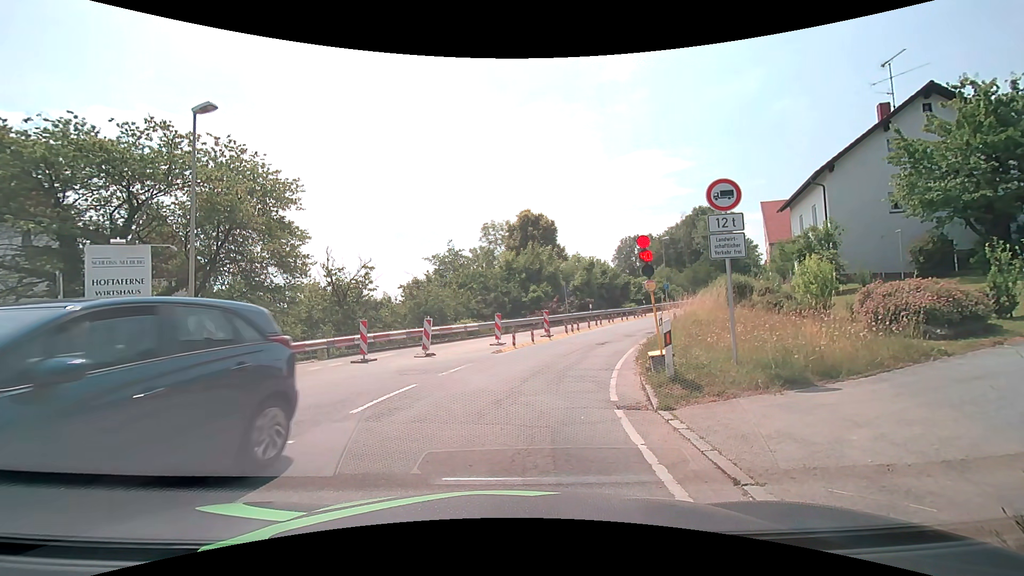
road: secondary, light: Day
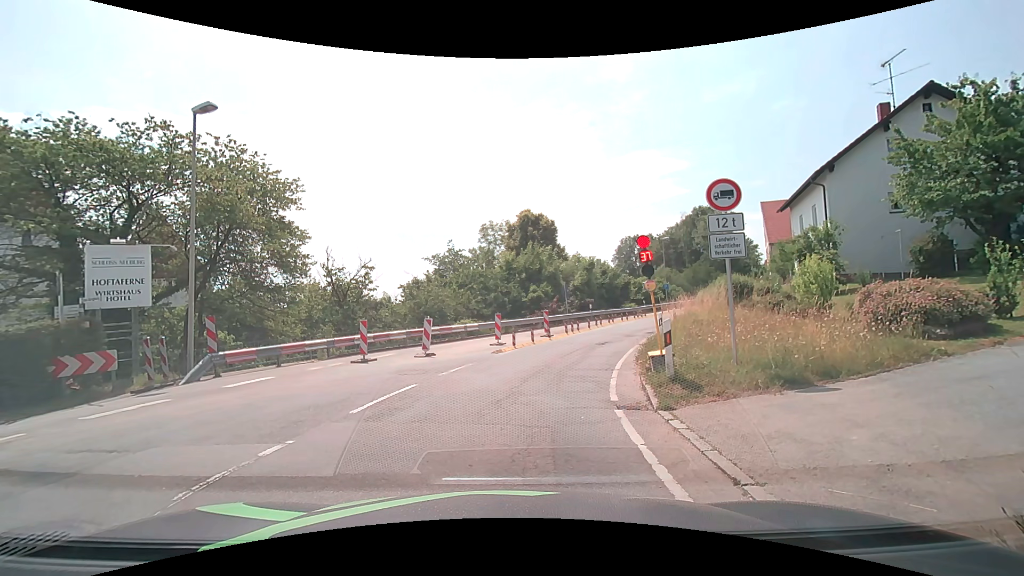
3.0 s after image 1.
(0.0, 0.0) m; 0°
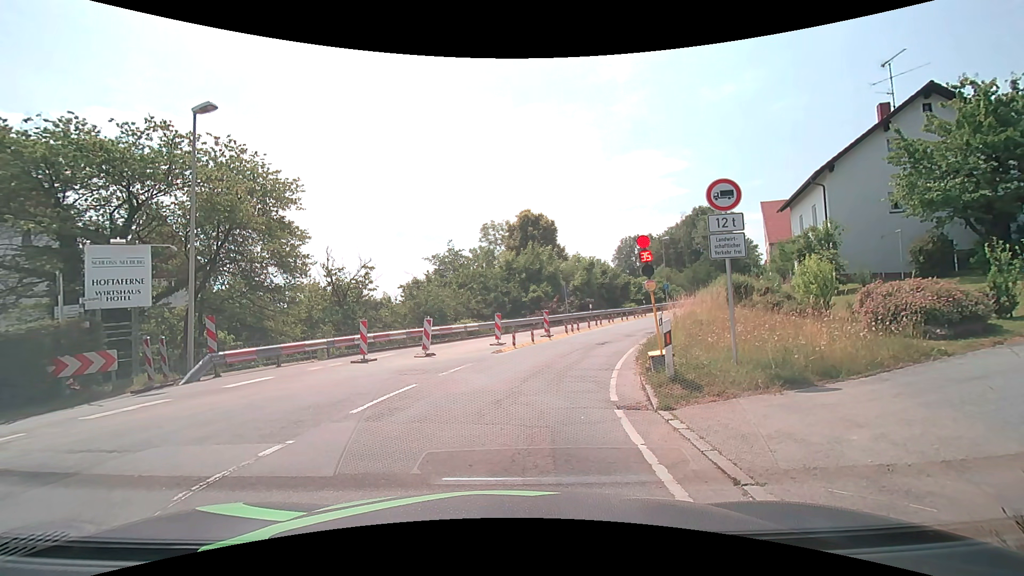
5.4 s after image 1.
(0.0, 0.0) m; 0°
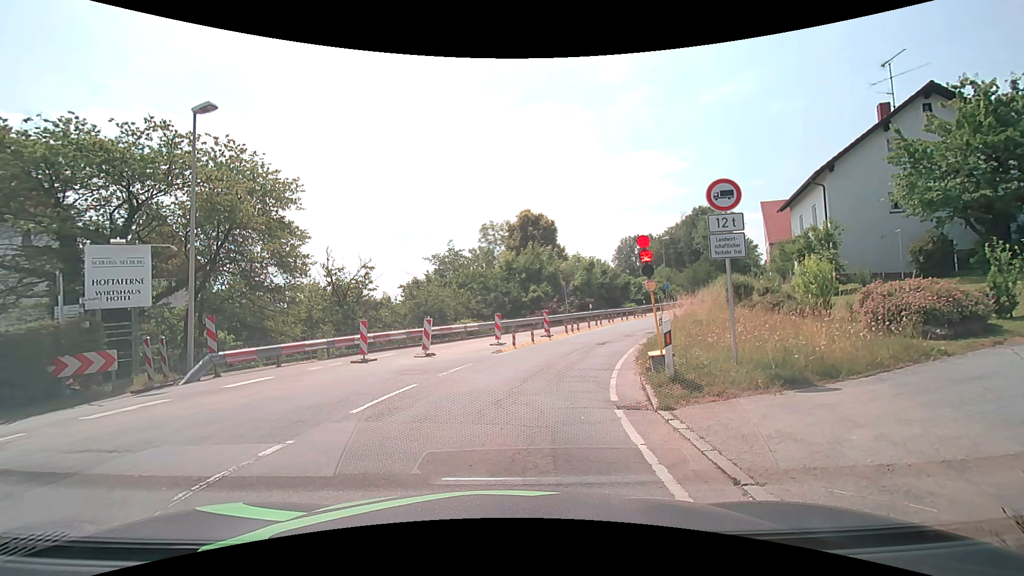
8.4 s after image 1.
(0.0, 0.0) m; 0°
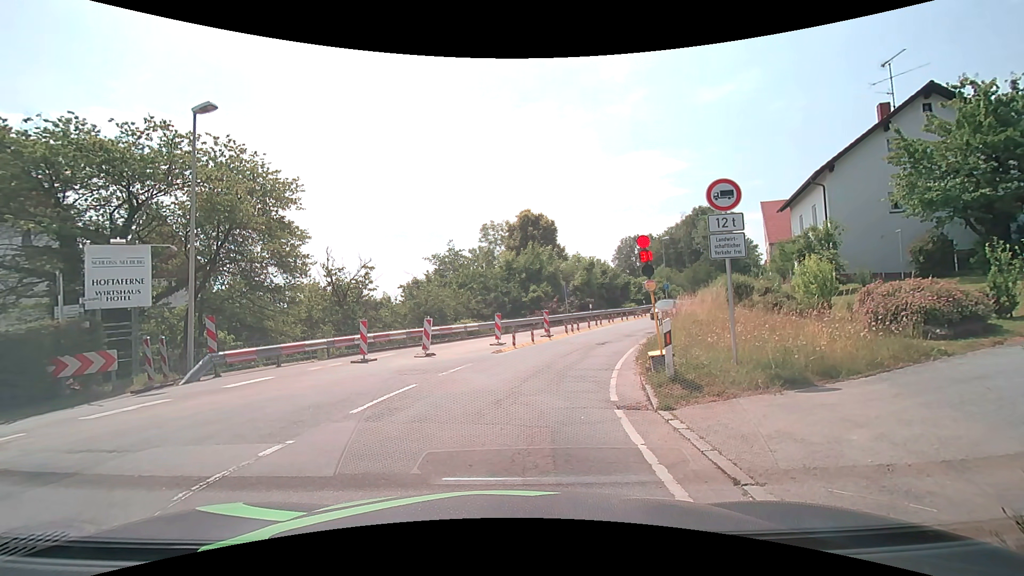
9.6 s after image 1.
(0.0, 0.0) m; 0°
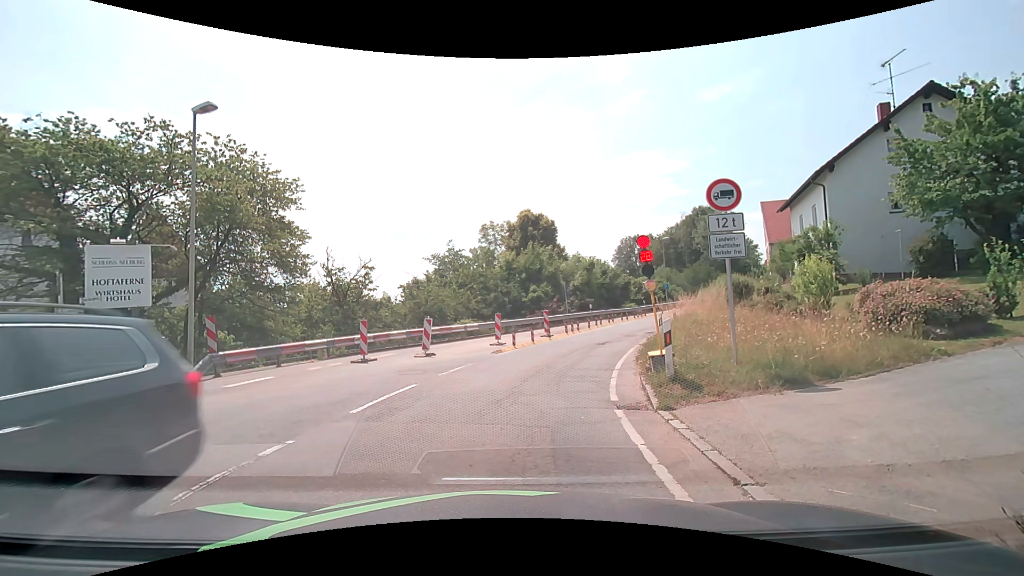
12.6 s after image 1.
(0.0, 0.0) m; 0°
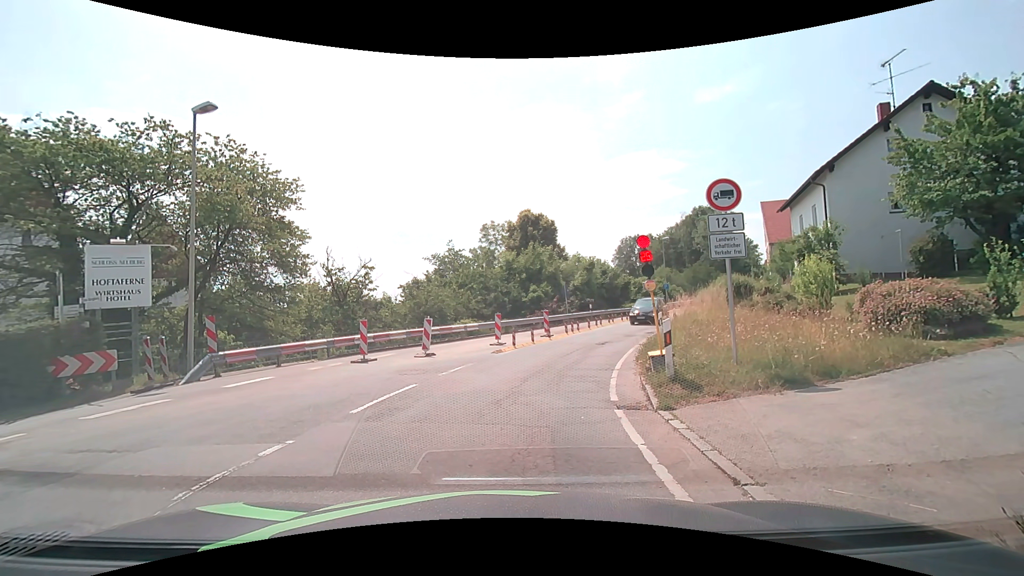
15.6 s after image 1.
(0.0, 0.0) m; 0°
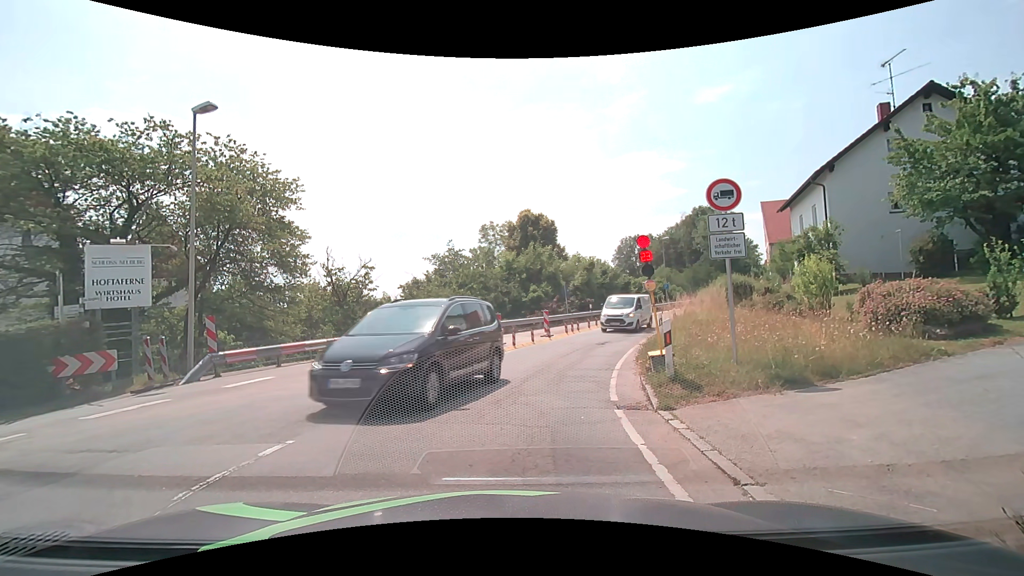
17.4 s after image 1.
(0.0, 0.0) m; 0°
(0, +10) (+3, +20) (+6, +29) (+11, +38) (+16, +47) (+21, +55) (+27, +63) (+34, +71) (+40, +78) (+47, +86) m
